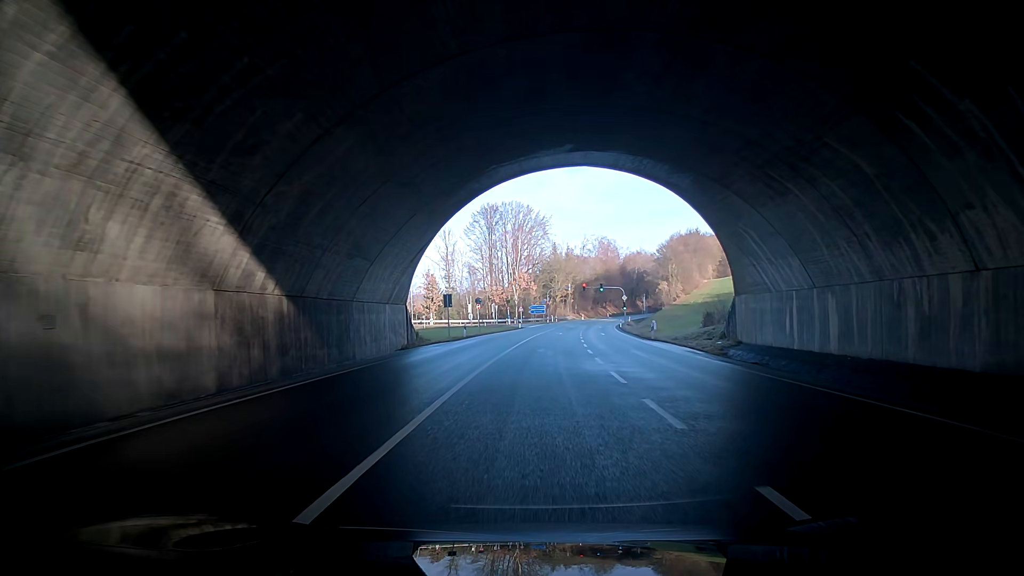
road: primary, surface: asphalt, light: Day
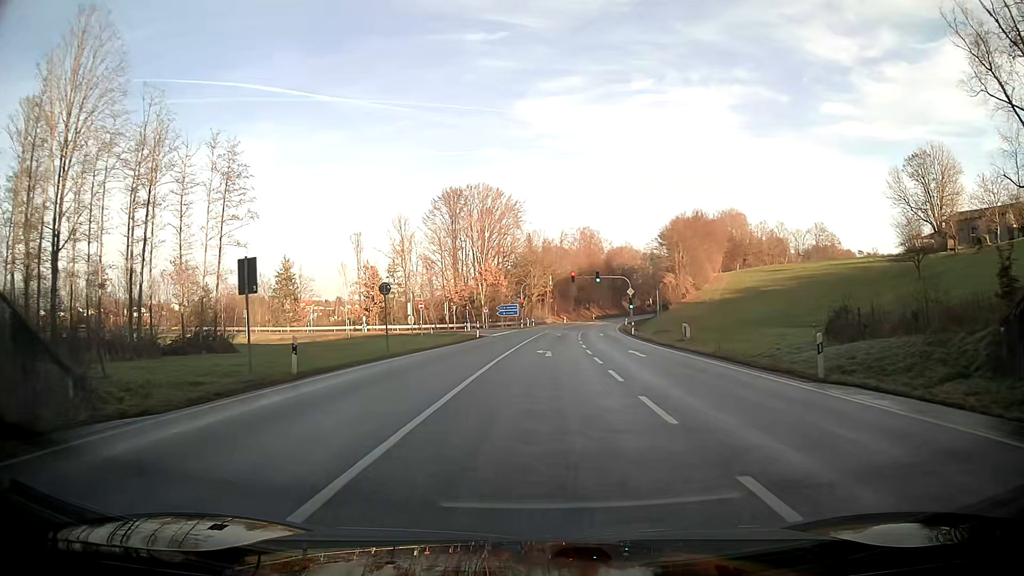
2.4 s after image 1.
(+0.1, +29.6) m; -2°
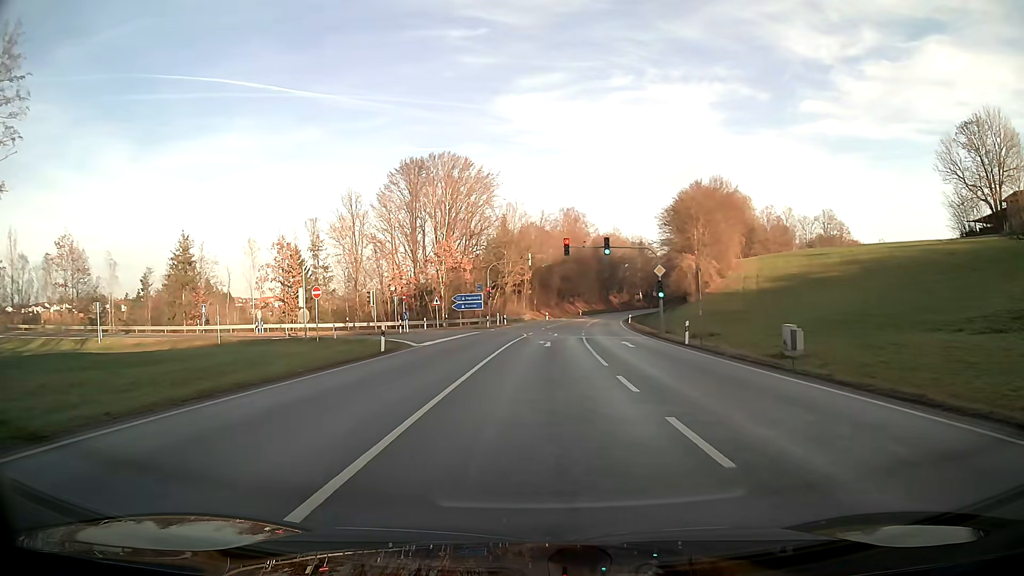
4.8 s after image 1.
(+0.4, +26.6) m; +2°
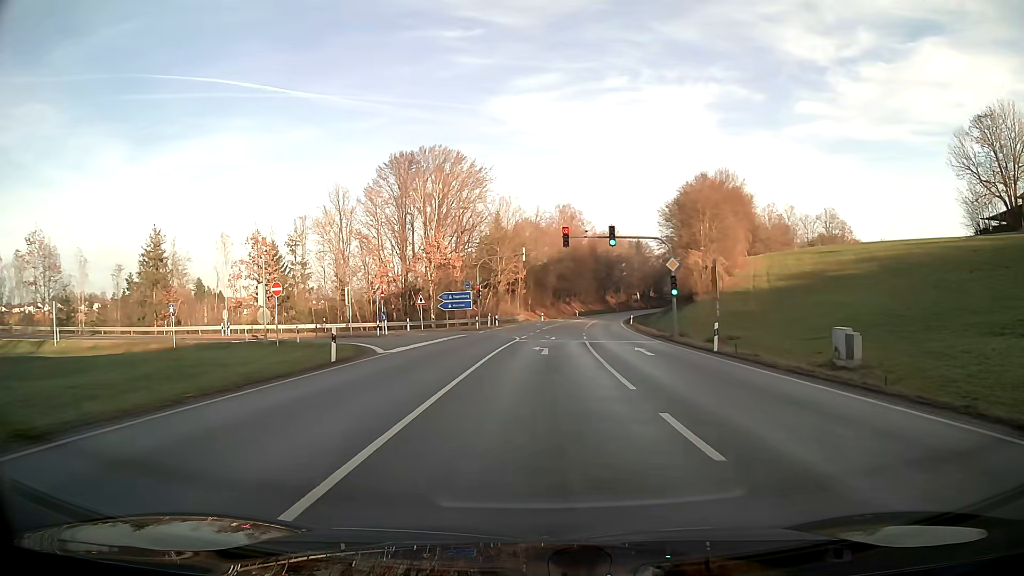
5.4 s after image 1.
(0.0, +5.7) m; 0°
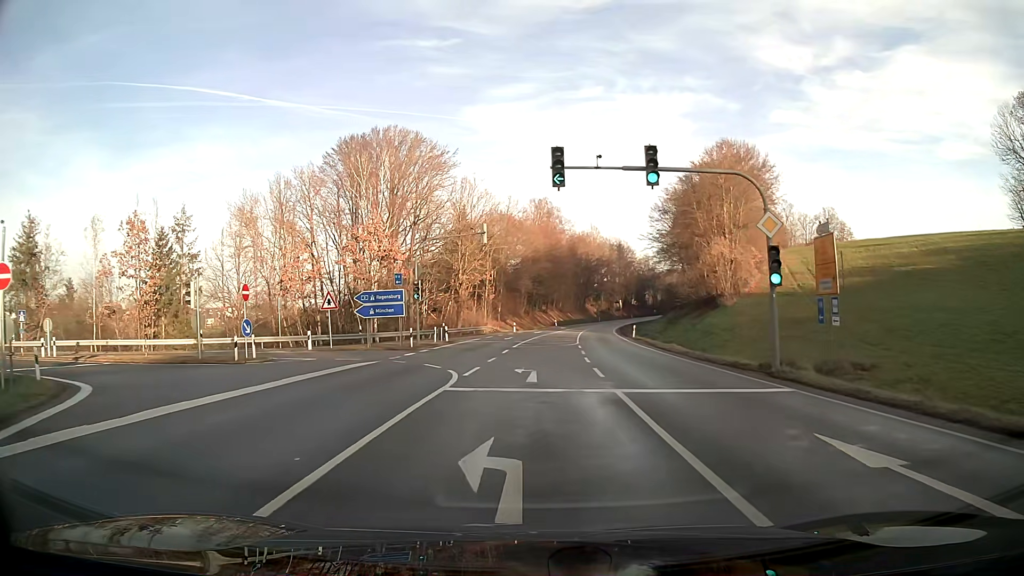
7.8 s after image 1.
(+0.4, +19.2) m; +2°
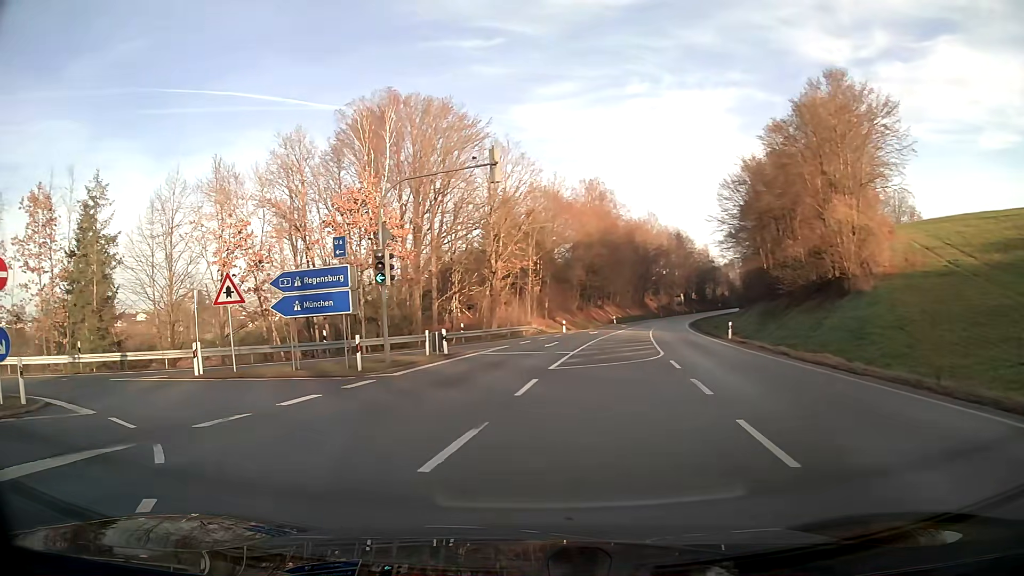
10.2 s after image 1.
(-0.3, +16.4) m; -9°
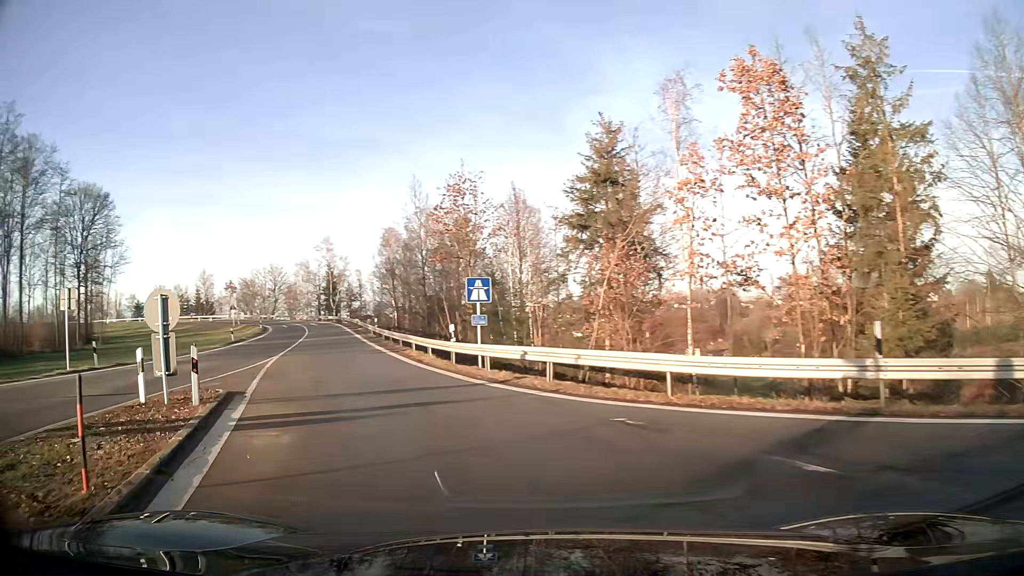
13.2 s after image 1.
(-10.9, +15.0) m; -68°
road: motorway_link
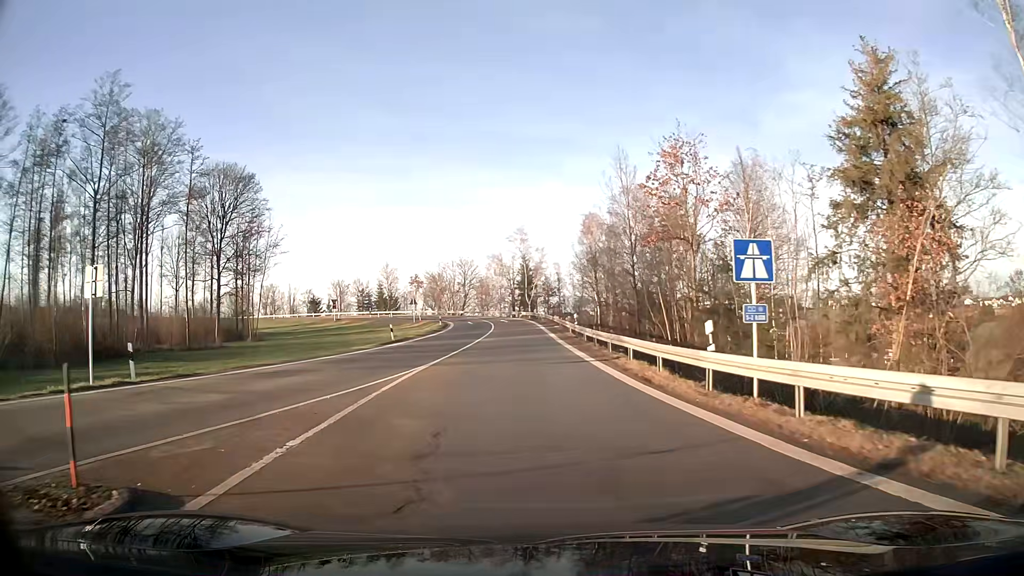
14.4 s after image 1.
(-1.5, +9.9) m; -13°
